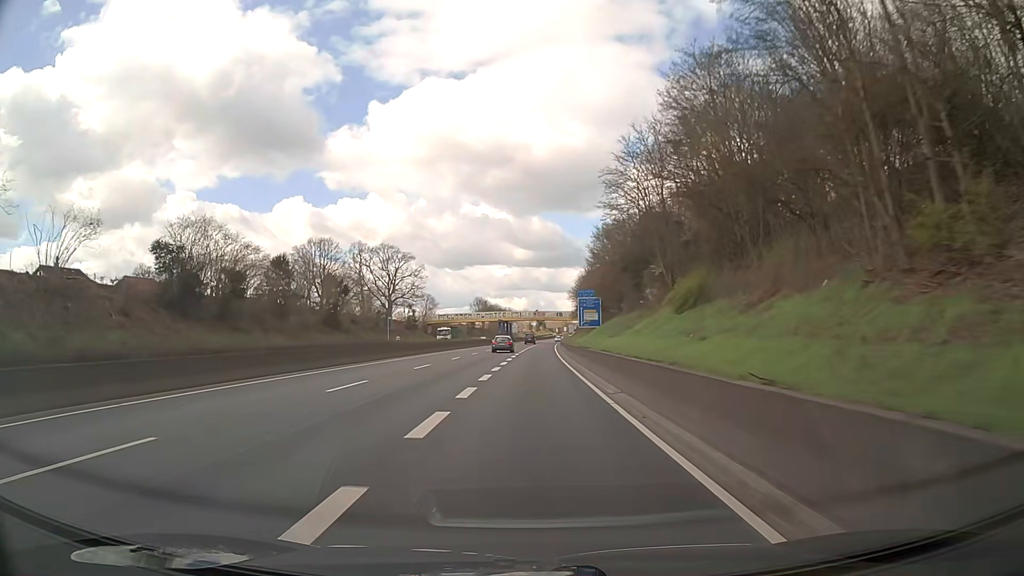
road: trunk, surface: asphalt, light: Day
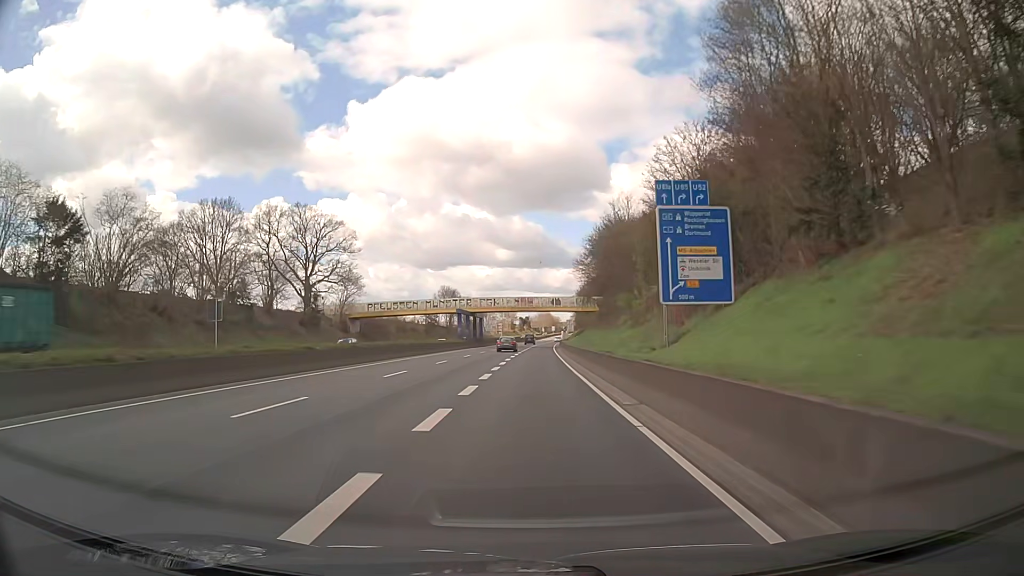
(+0.7, +53.8) m; +1°
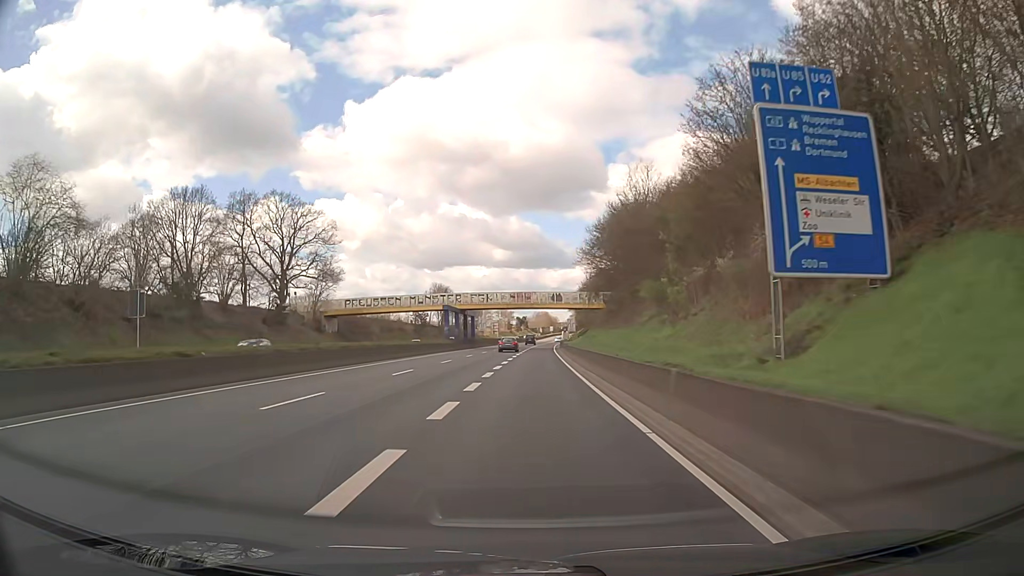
(0.0, +10.8) m; 0°
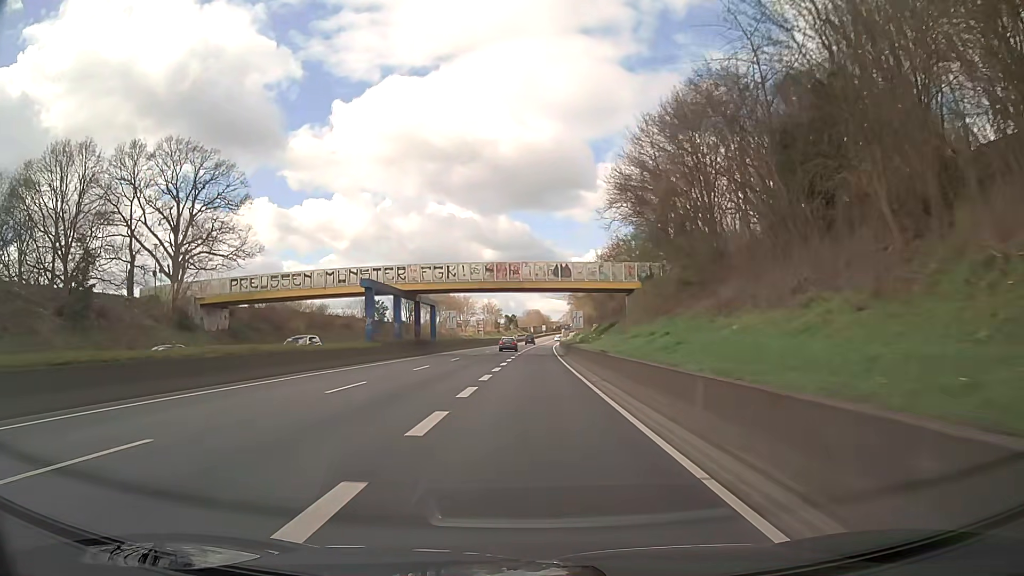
(+0.3, +32.3) m; +1°
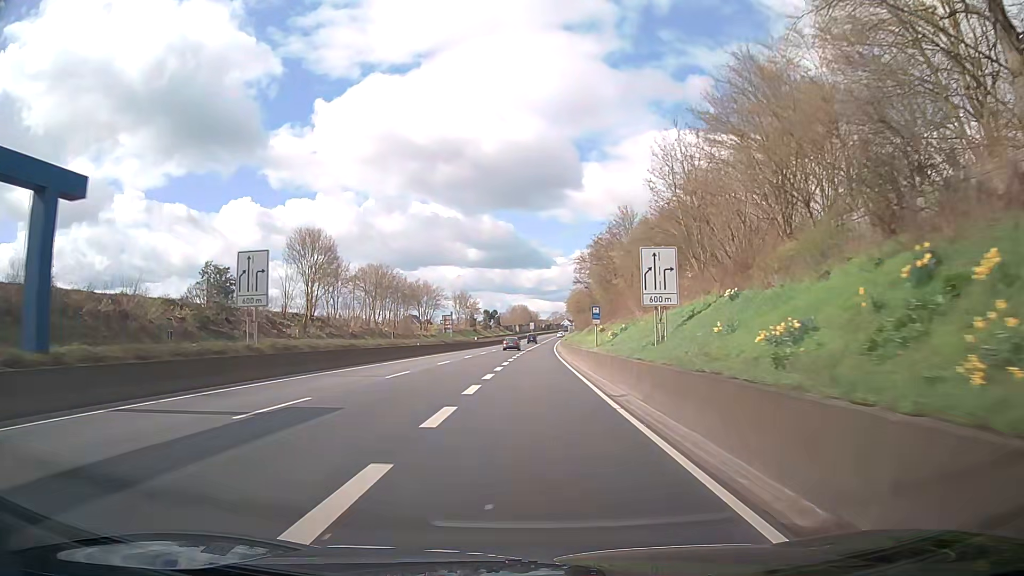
(+0.4, +53.8) m; +1°
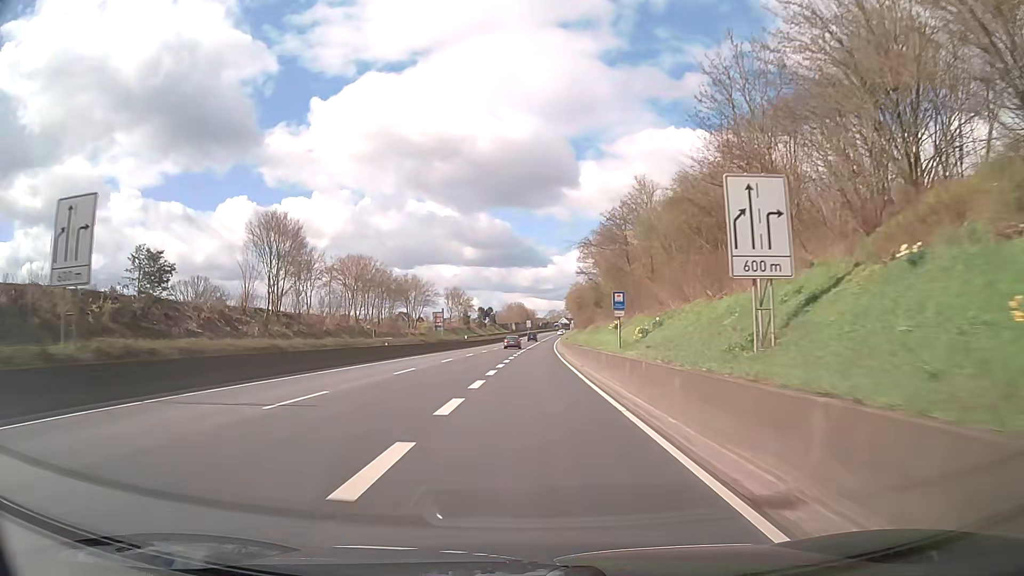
(+0.1, +10.8) m; 0°
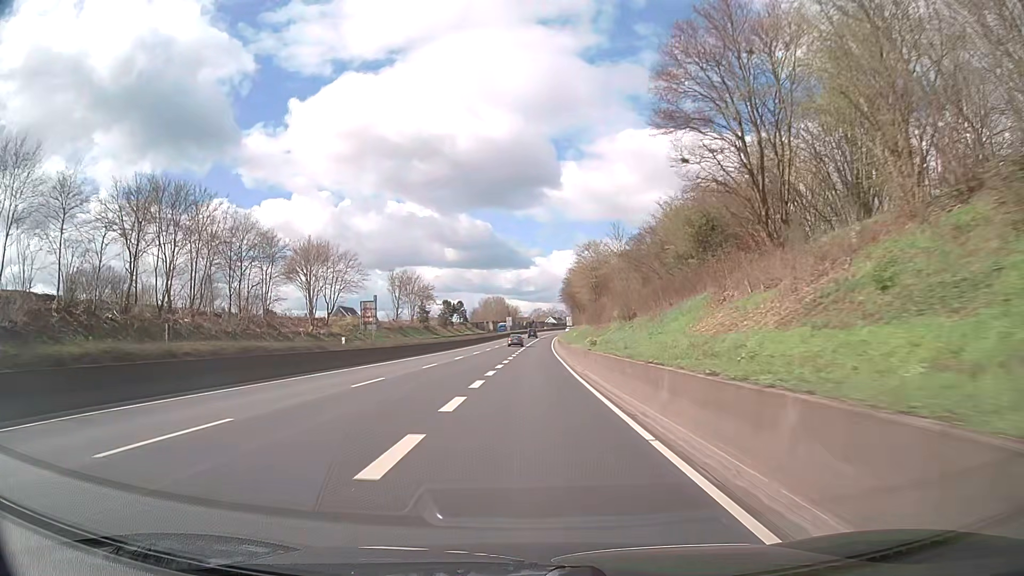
(+0.8, +53.8) m; +2°
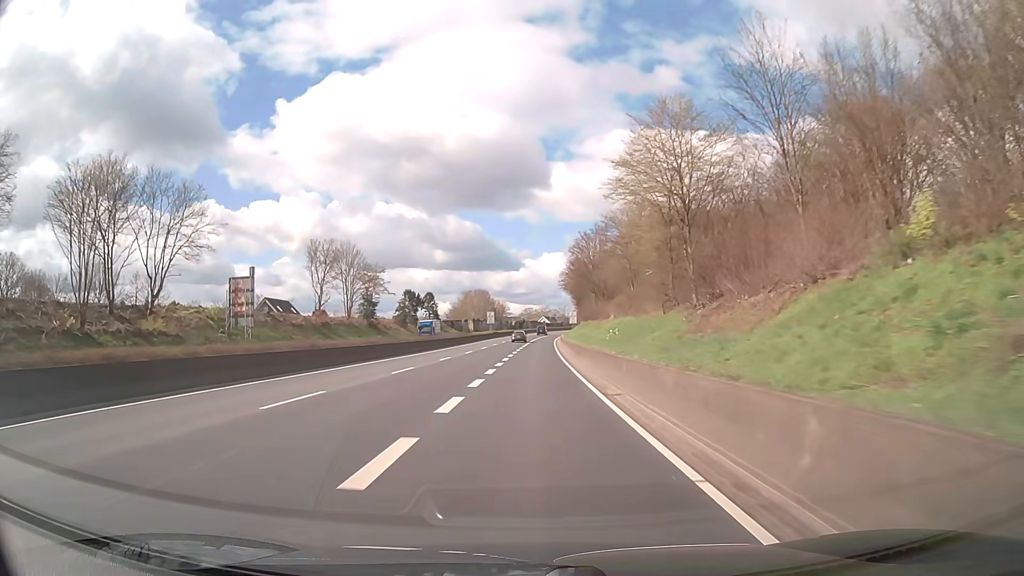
(+0.3, +43.0) m; +1°
(0, +10) (0, +20) (0, +30) (0, +40) (0, +50) (0, +60) (+1, +70) (+1, +80) (+1, +90) (+2, +100) m
